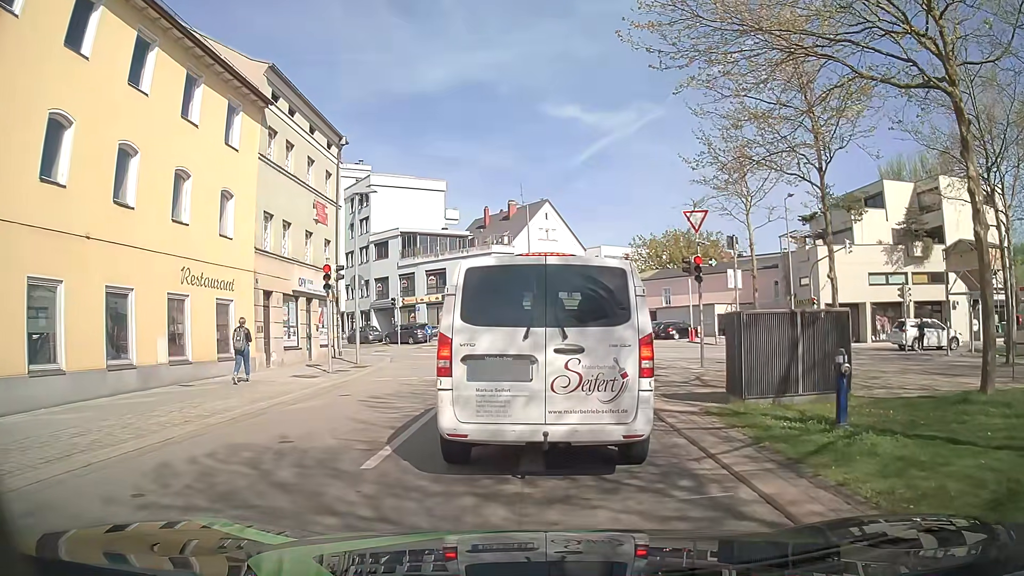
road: tertiary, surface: asphalt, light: Day
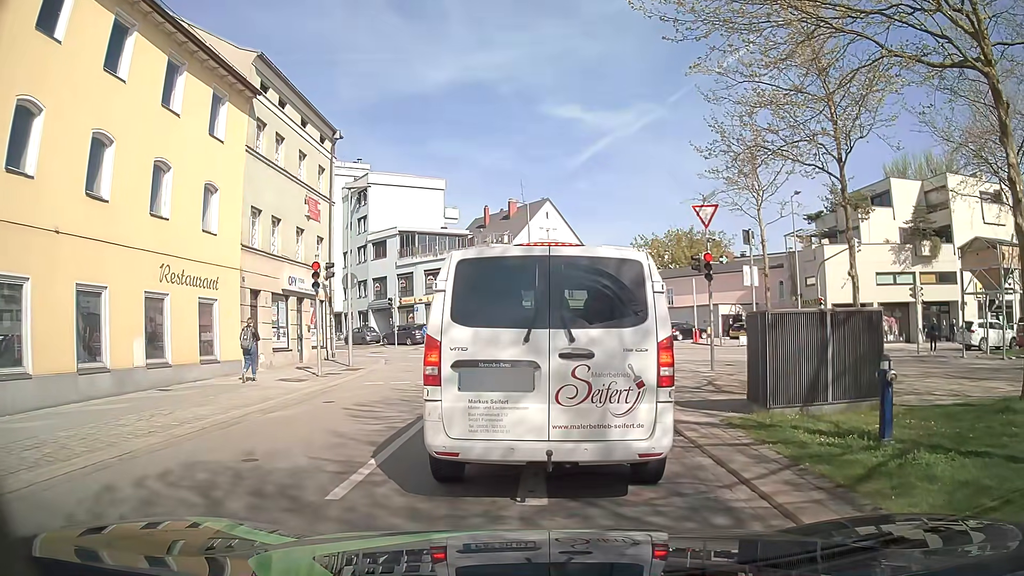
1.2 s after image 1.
(0.0, +1.1) m; 0°
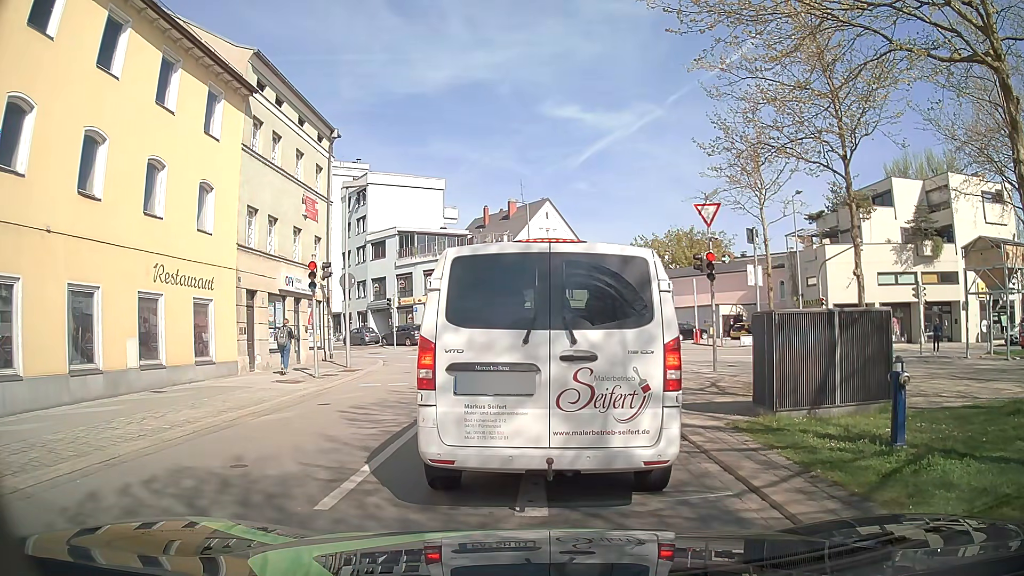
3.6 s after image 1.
(0.0, +0.3) m; 0°
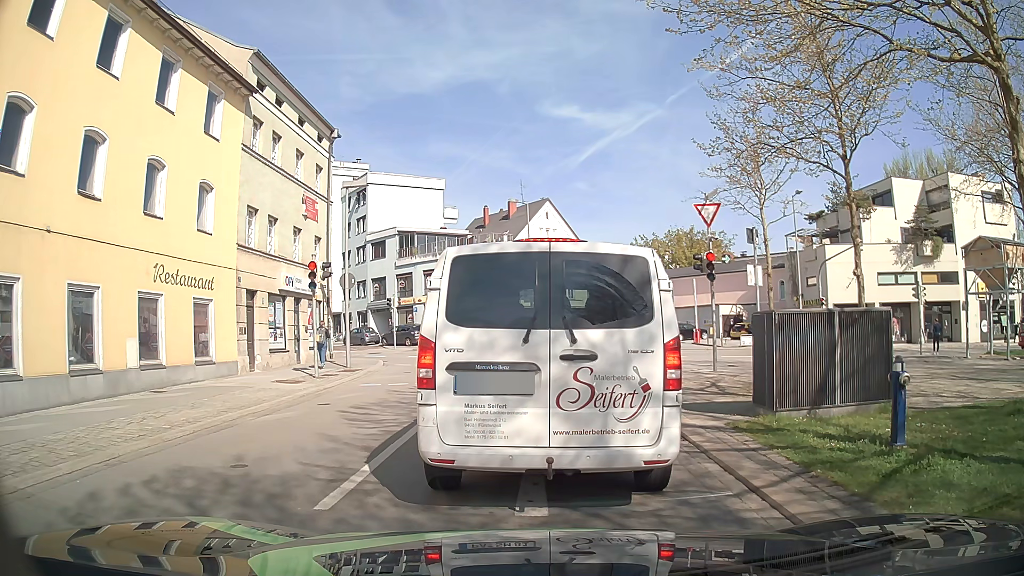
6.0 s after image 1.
(0.0, 0.0) m; 0°
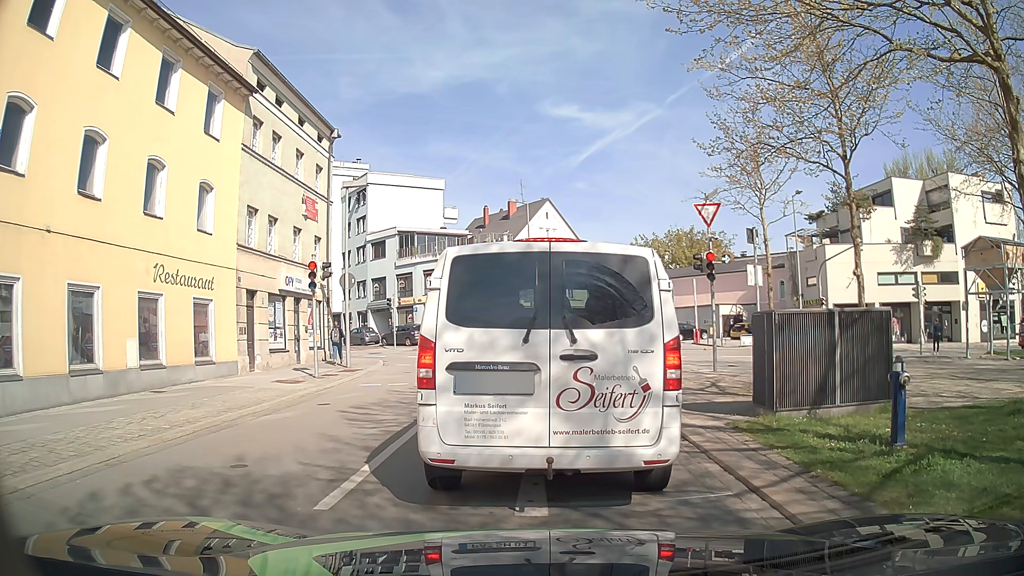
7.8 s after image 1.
(0.0, 0.0) m; 0°
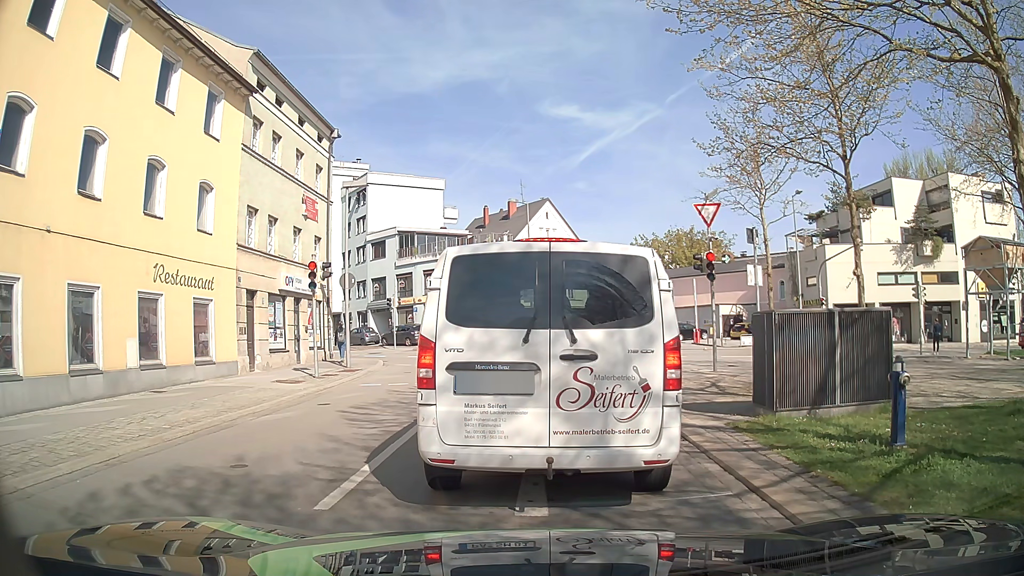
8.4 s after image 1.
(0.0, 0.0) m; 0°
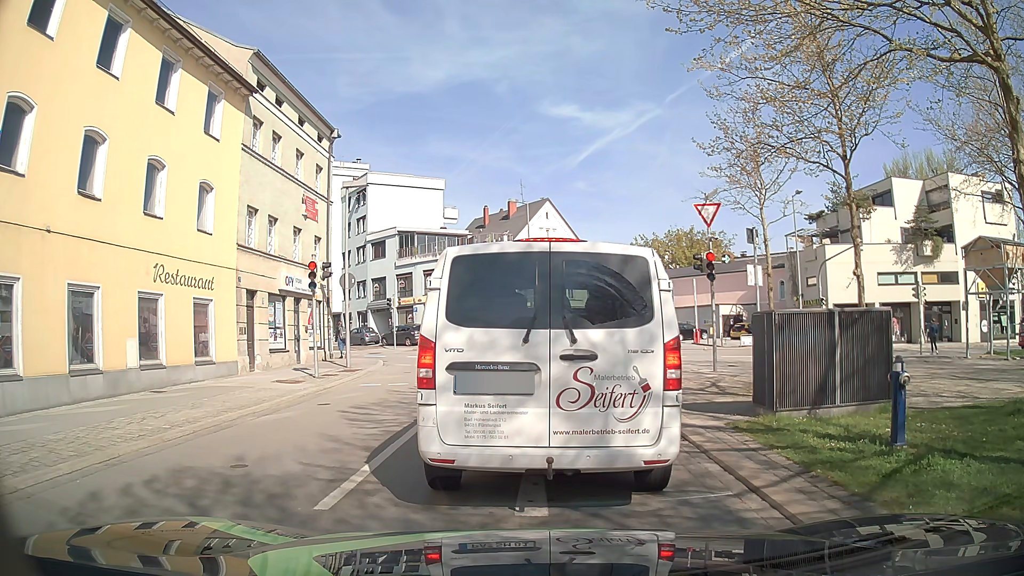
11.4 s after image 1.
(0.0, 0.0) m; 0°
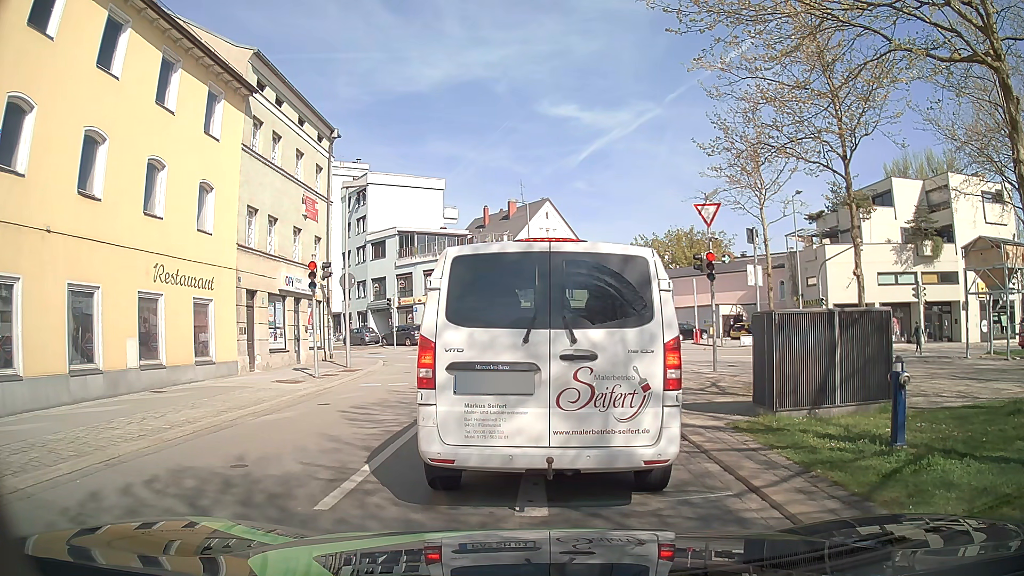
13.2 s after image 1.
(0.0, 0.0) m; 0°
